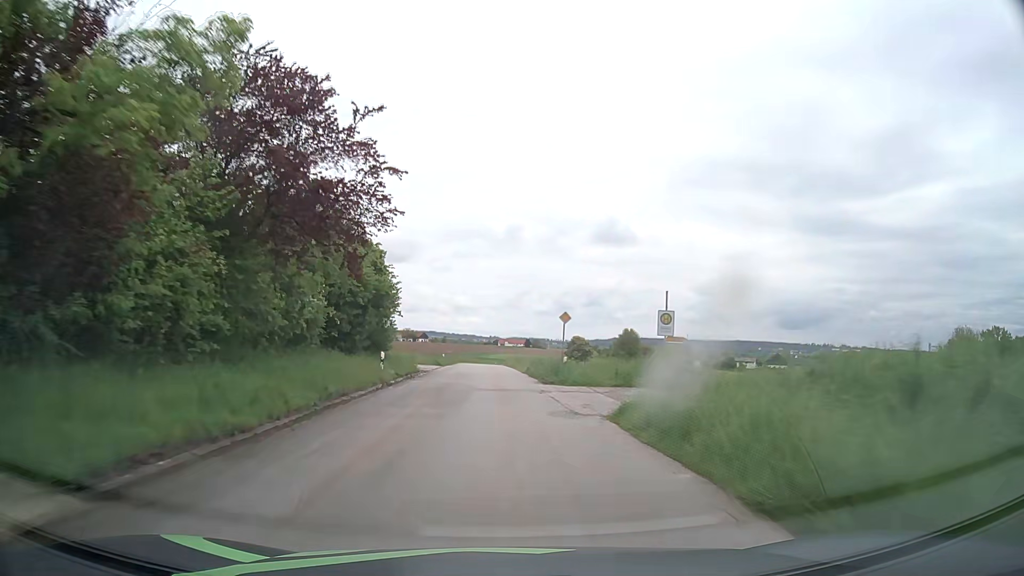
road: tertiary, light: Day
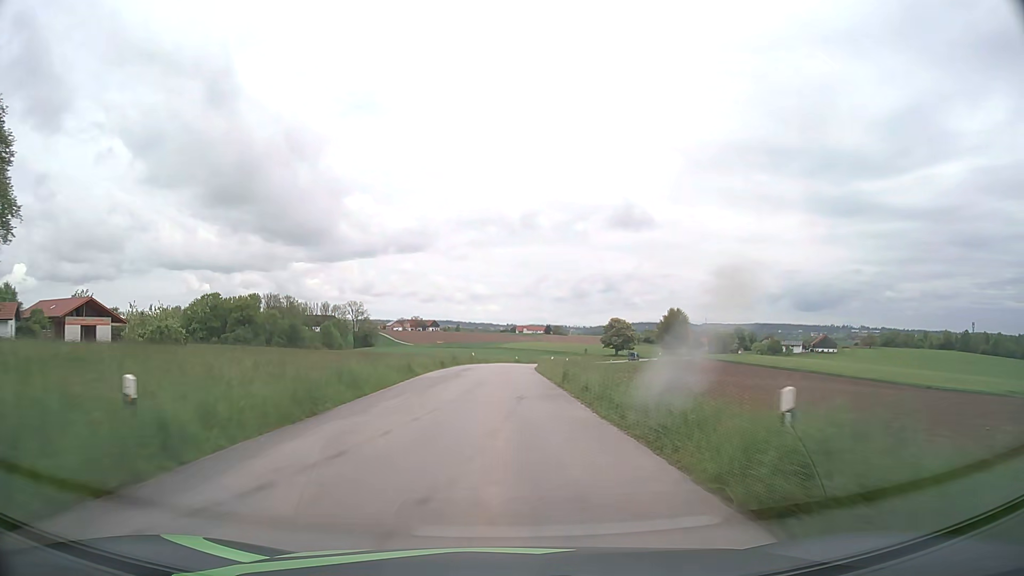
(-1.4, +54.6) m; -2°
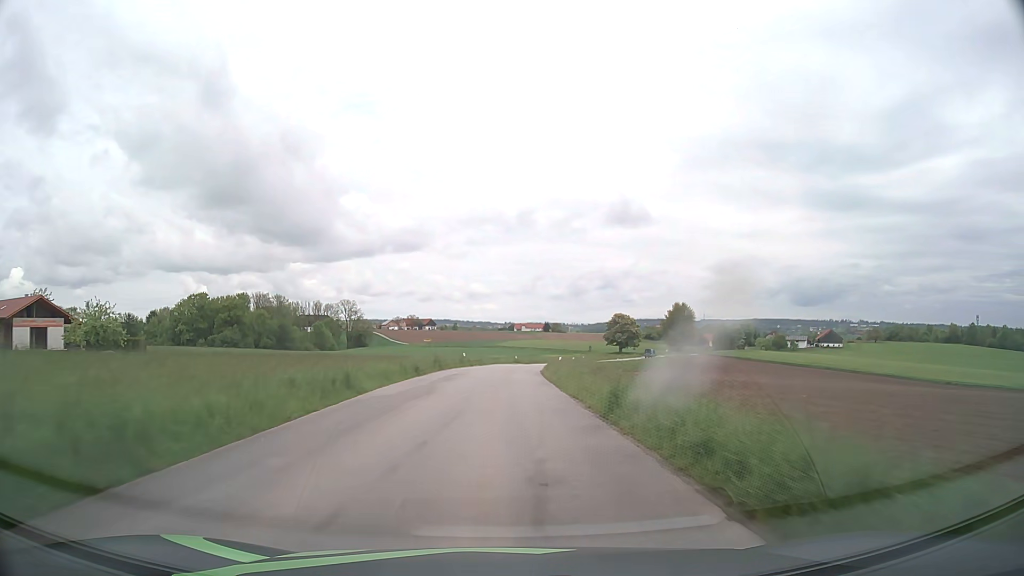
(0.0, +10.9) m; 0°
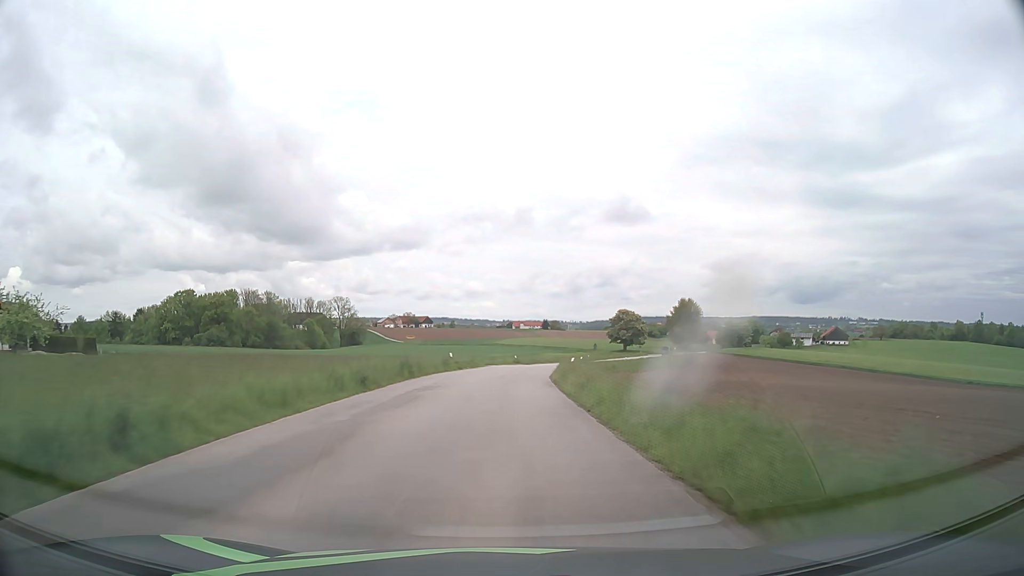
(0.0, +10.9) m; 0°
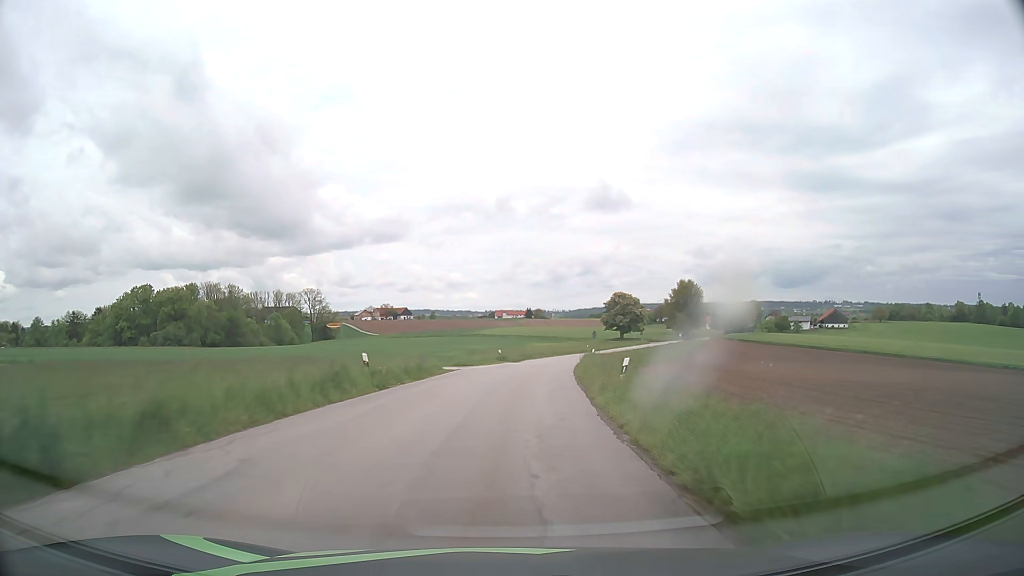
(+0.2, +21.9) m; +1°
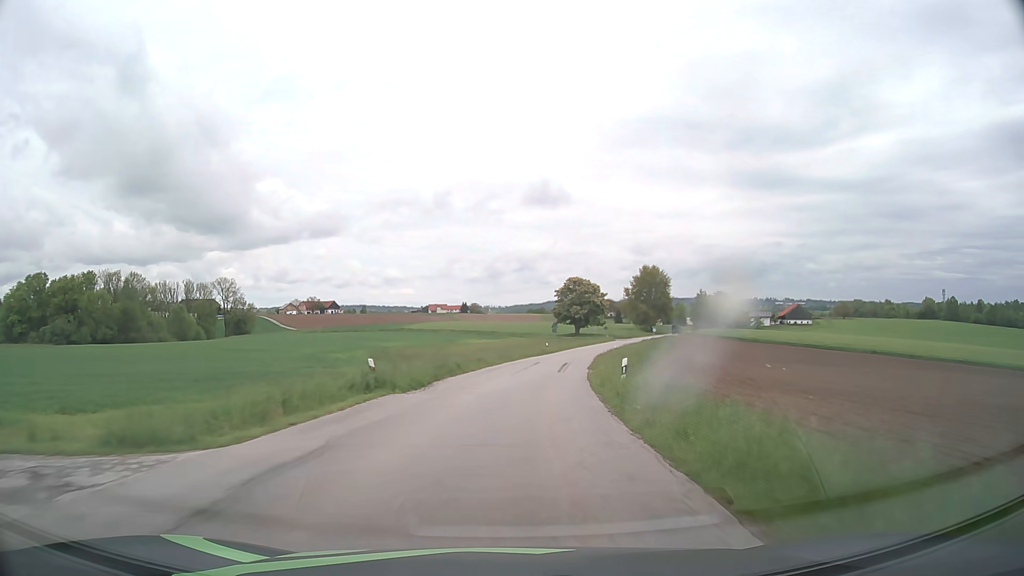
(+1.3, +32.7) m; +5°
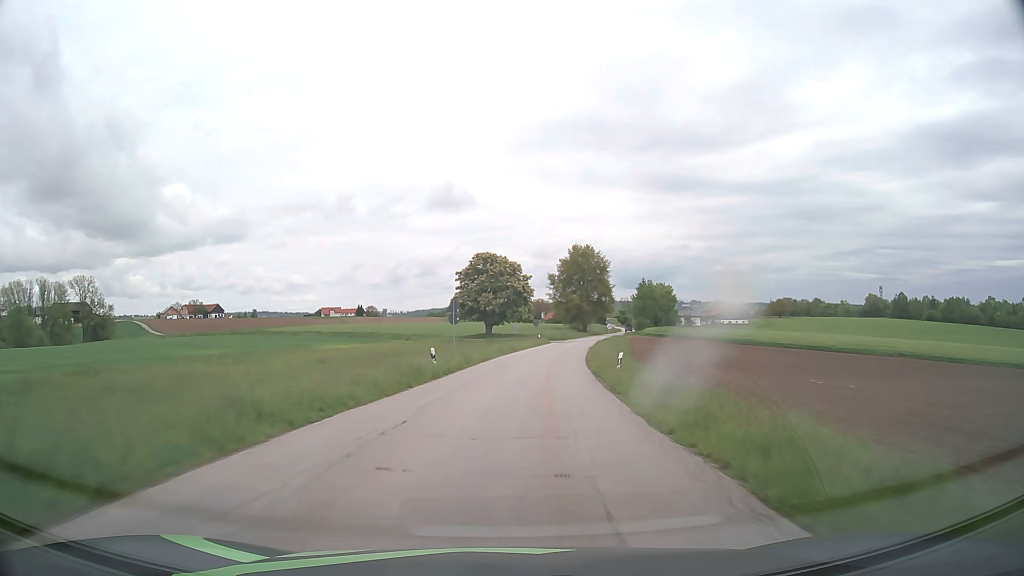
(+3.1, +43.4) m; +8°
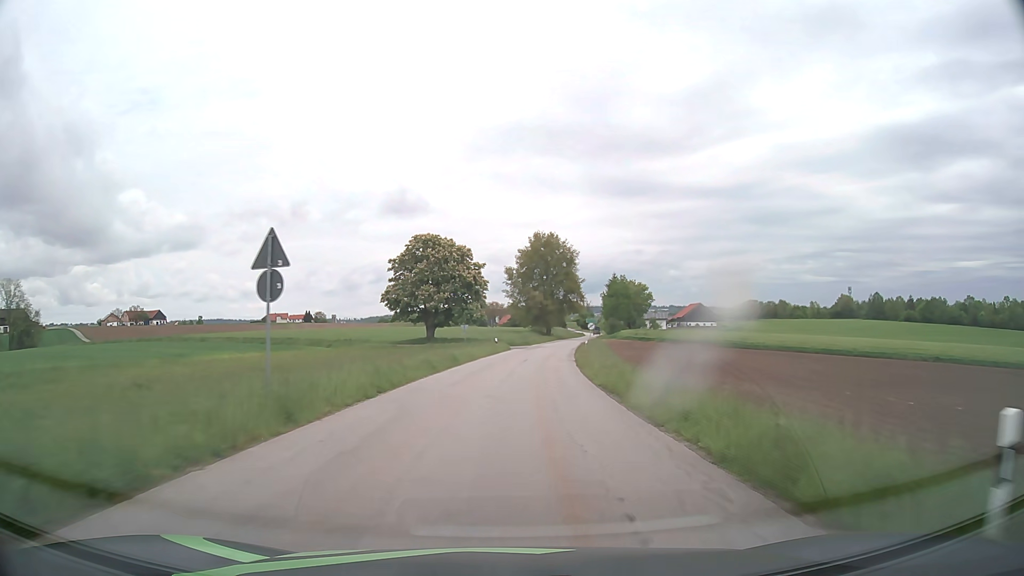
(+0.8, +21.6) m; +4°
(0, +10) (+1, +20) (+1, +30) (+2, +40) (+3, +50) (+4, +60) (+6, +70) (+7, +80) (+9, +89) (+11, +99) m
